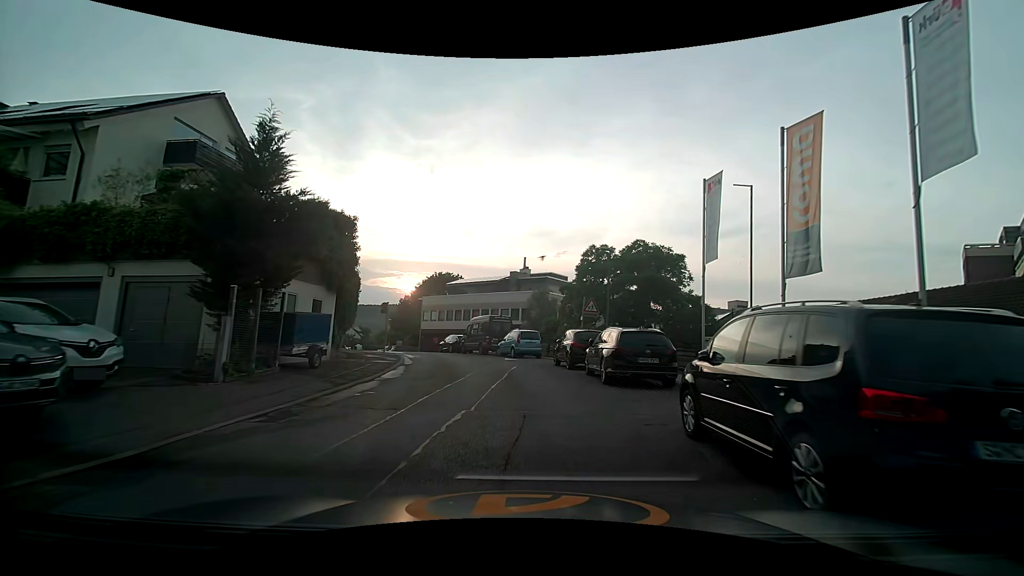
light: Day
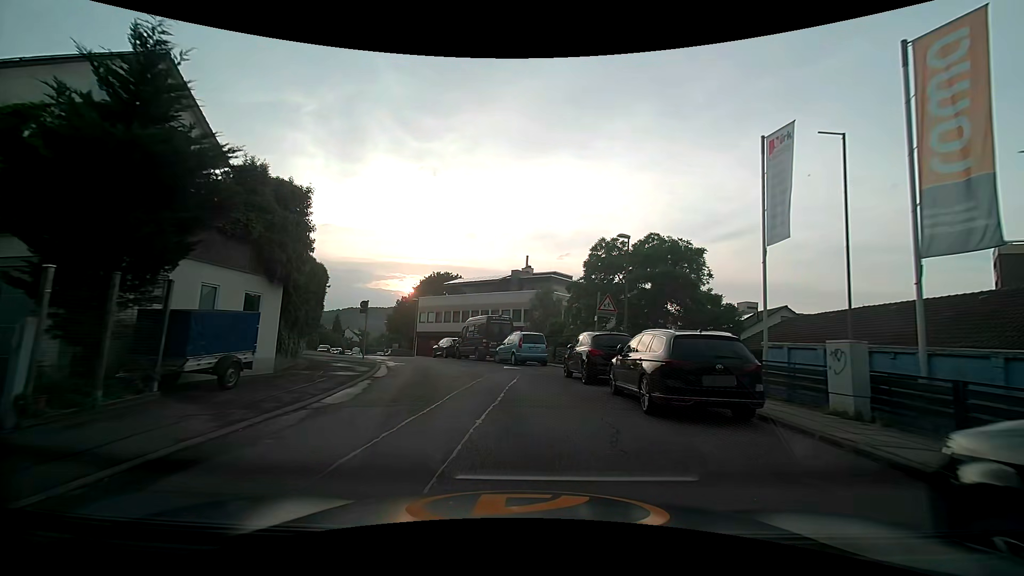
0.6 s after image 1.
(0.0, +4.3) m; 0°
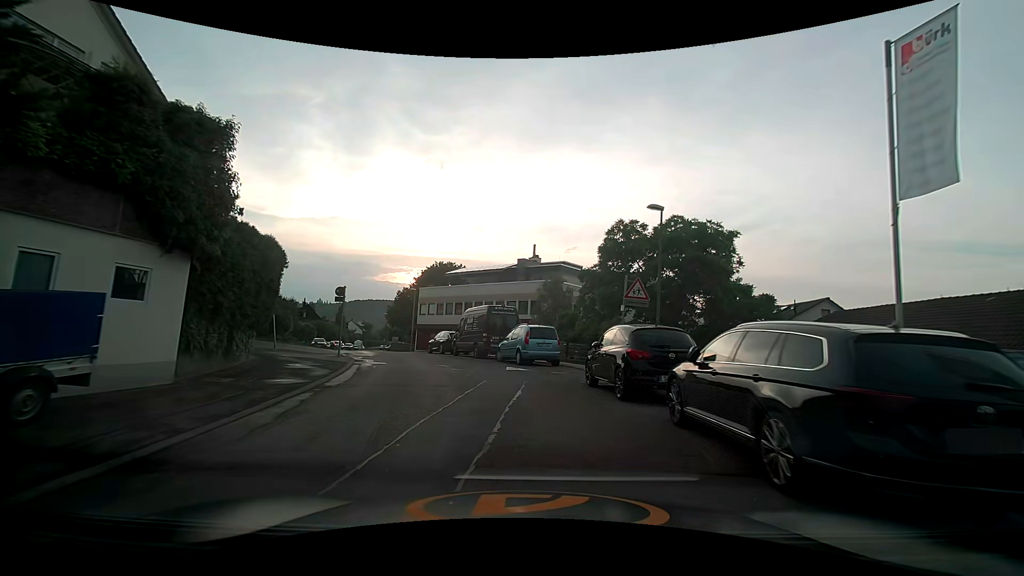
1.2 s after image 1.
(0.0, +4.3) m; -1°
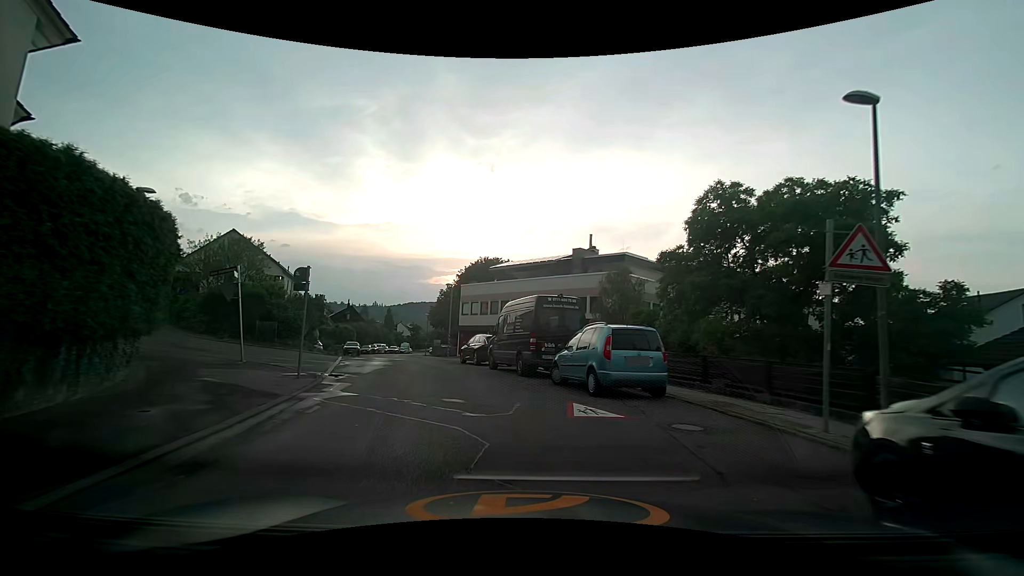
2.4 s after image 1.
(-0.4, +8.5) m; -7°
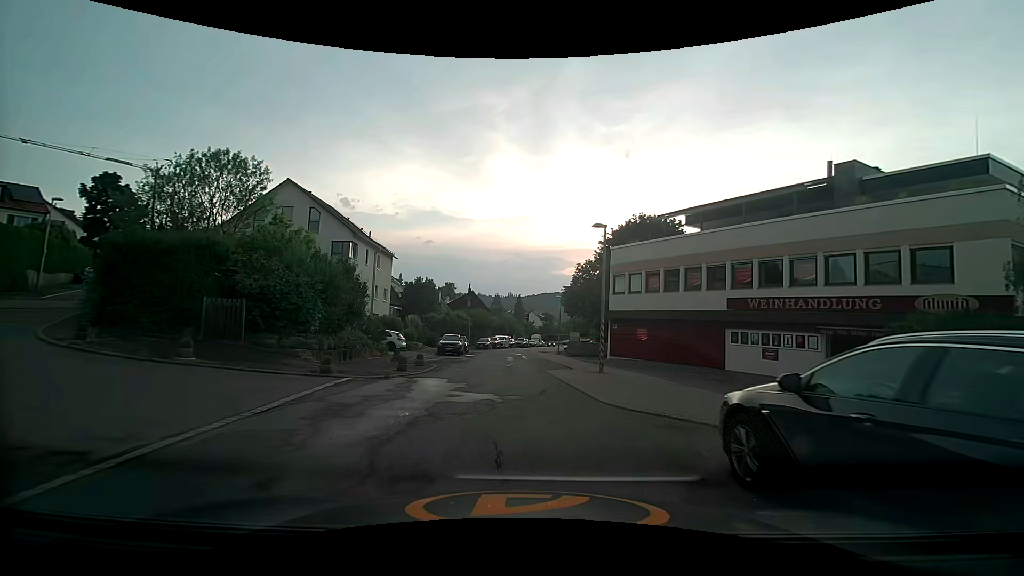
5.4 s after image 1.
(-3.3, +21.1) m; -15°
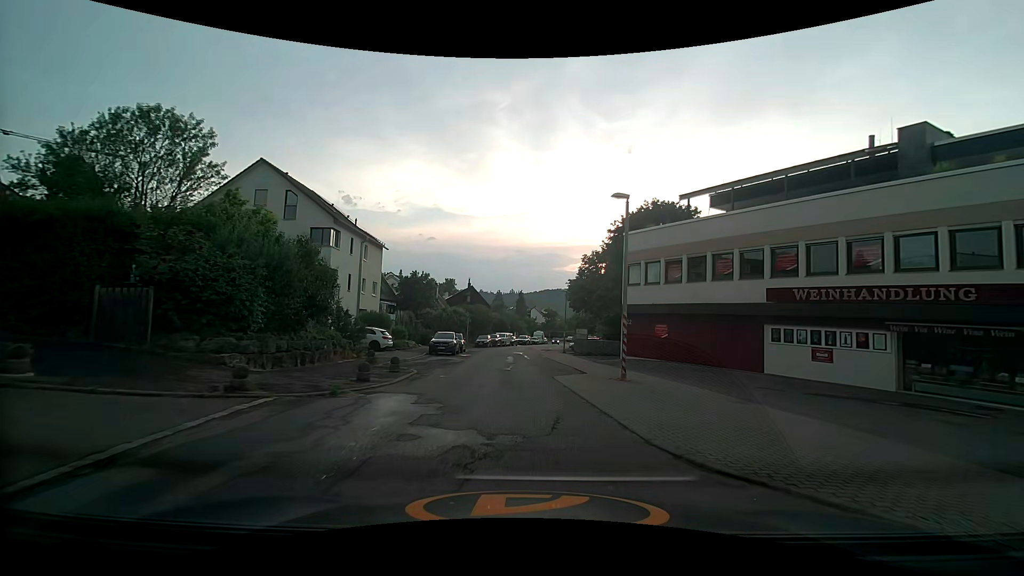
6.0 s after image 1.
(0.0, +4.3) m; 0°
